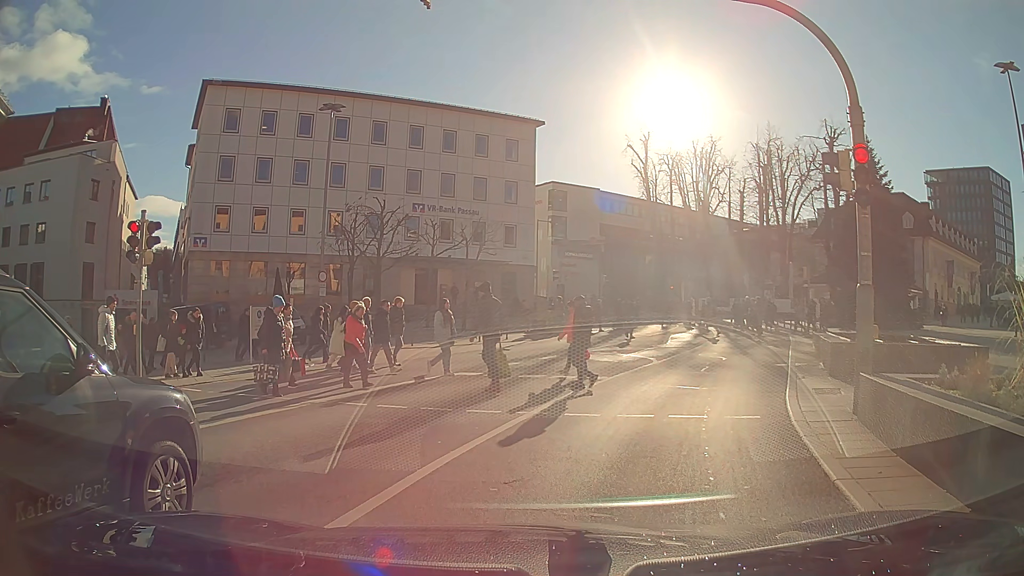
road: primary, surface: asphalt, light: Day
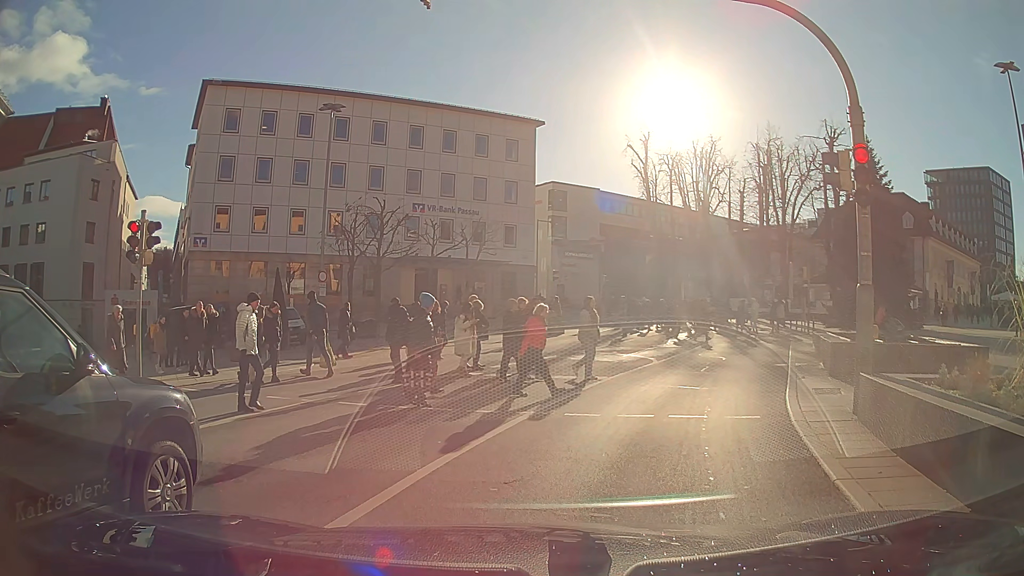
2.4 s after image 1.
(0.0, 0.0) m; 0°
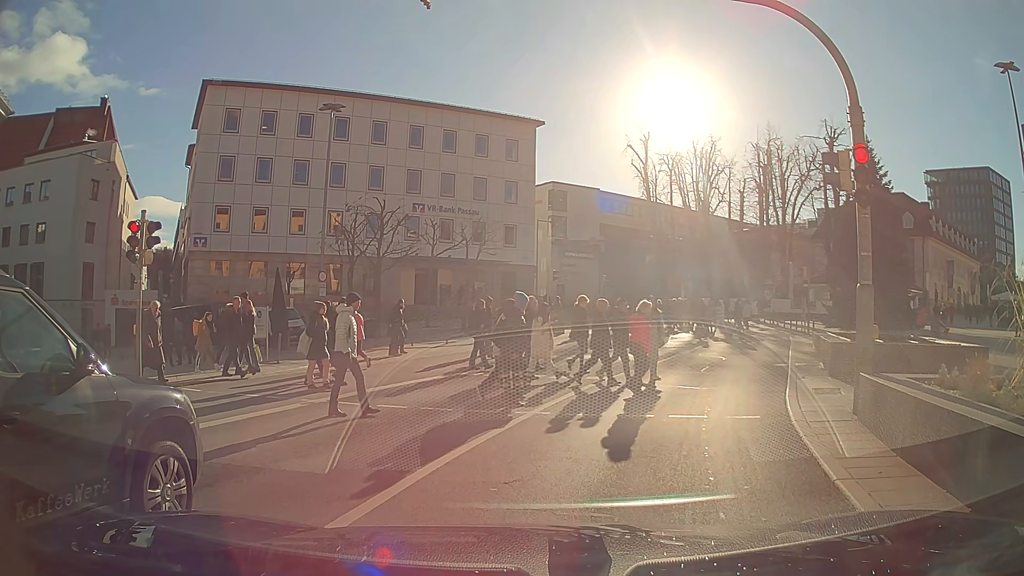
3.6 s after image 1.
(0.0, 0.0) m; 0°
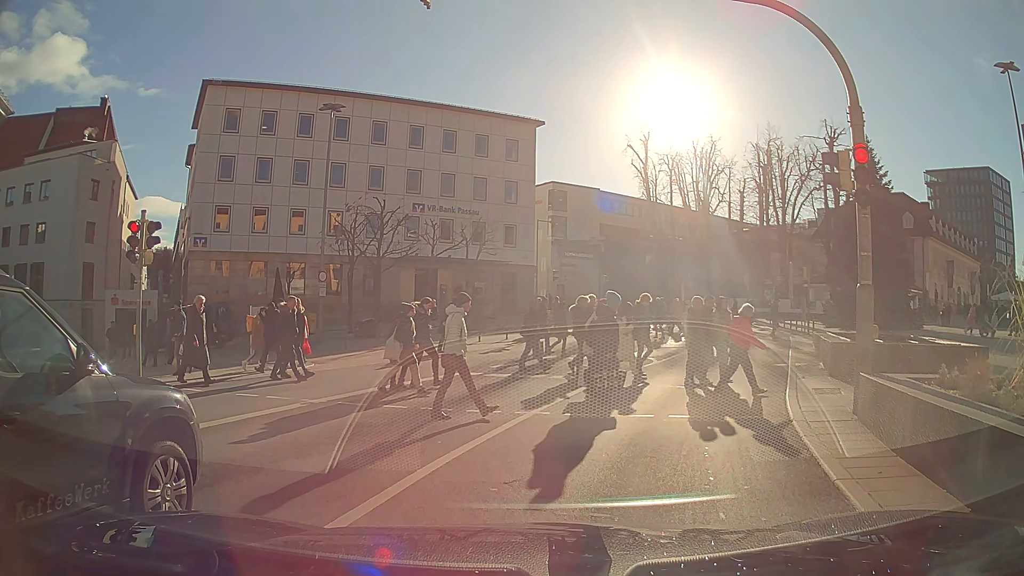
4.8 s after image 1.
(0.0, 0.0) m; 0°
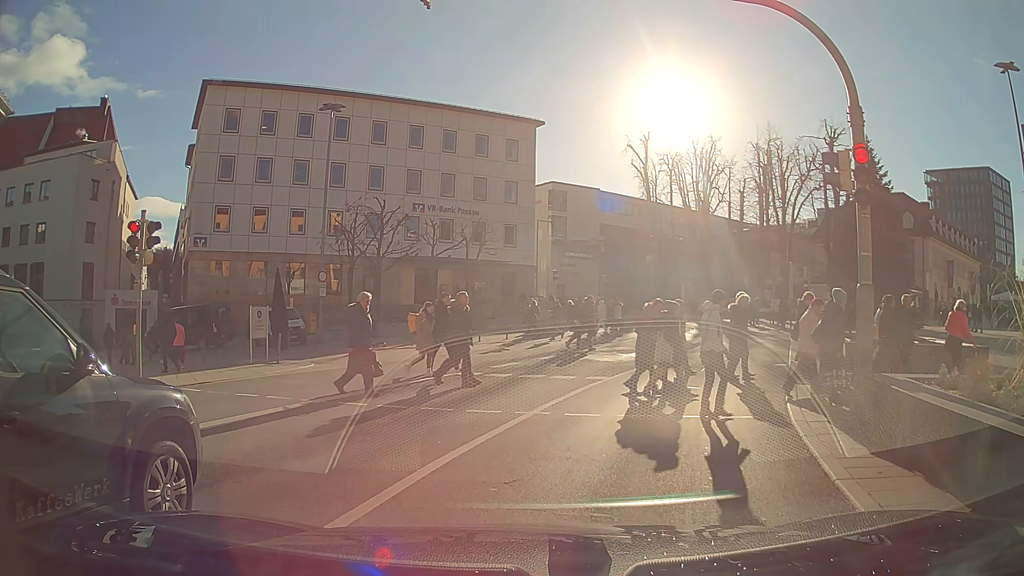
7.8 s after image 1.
(0.0, 0.0) m; 0°
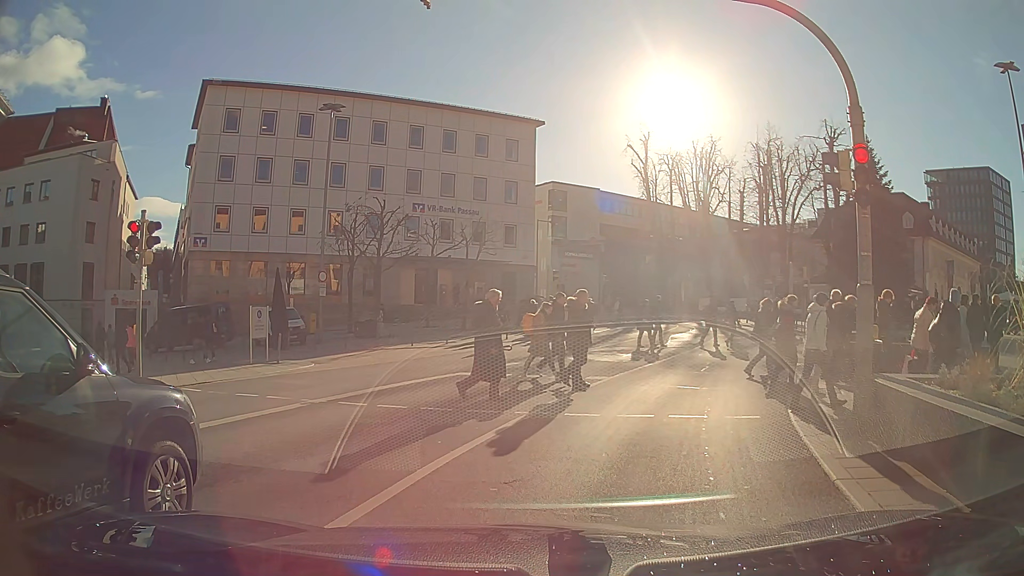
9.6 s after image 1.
(0.0, 0.0) m; 0°
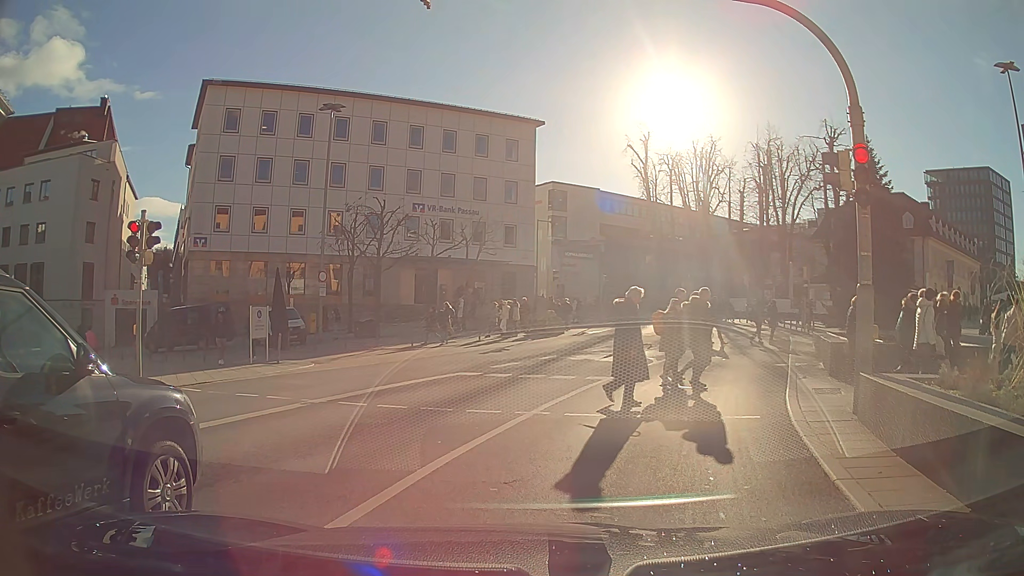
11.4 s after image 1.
(0.0, 0.0) m; 0°
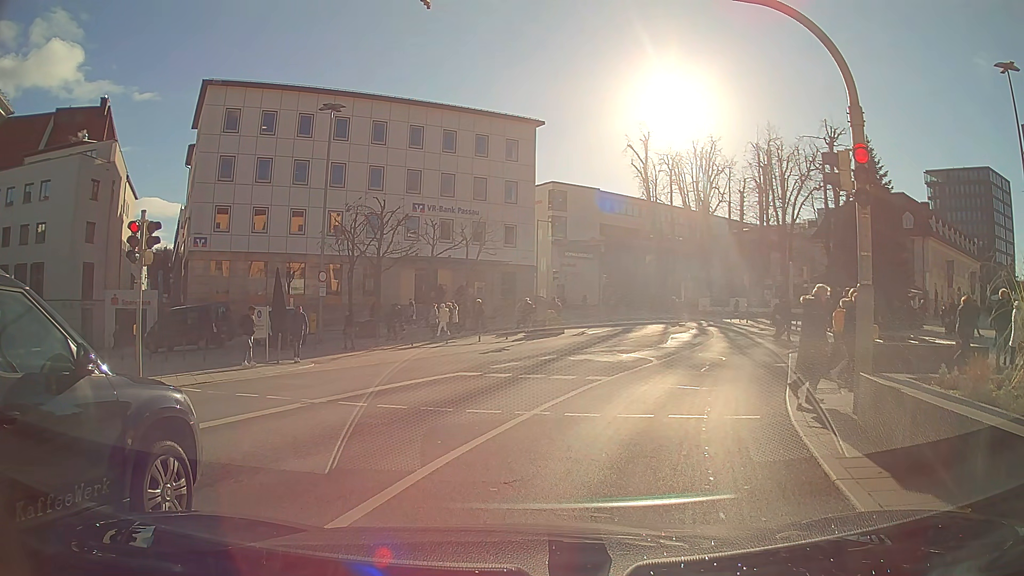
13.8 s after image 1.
(0.0, 0.0) m; 0°
(+2, +10) (+6, +19) (+9, +28) (+12, +38) (+12, +48) (+10, +58) (+5, +67) (+1, +75) (-4, +84) (-9, +93) m
